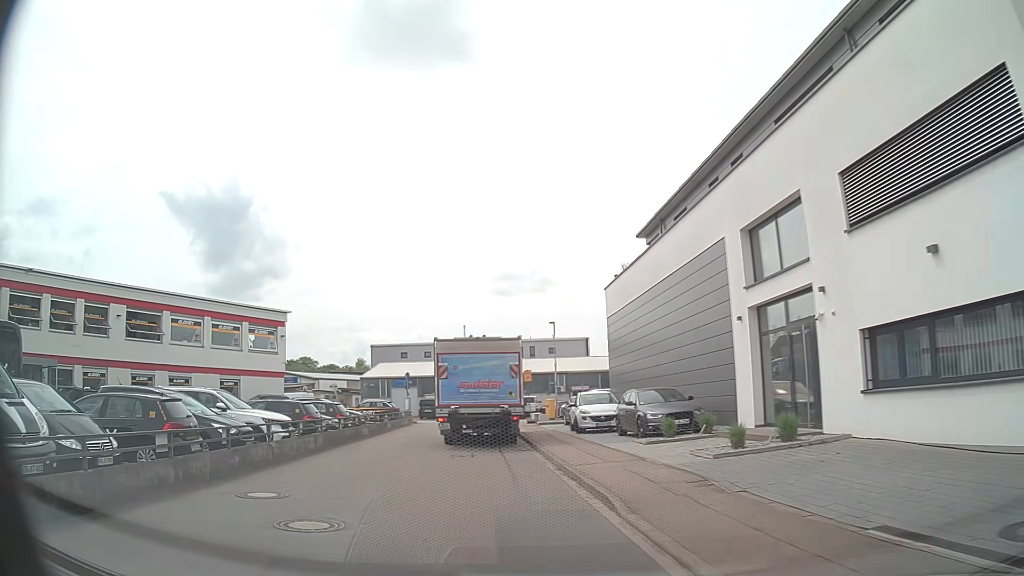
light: Day
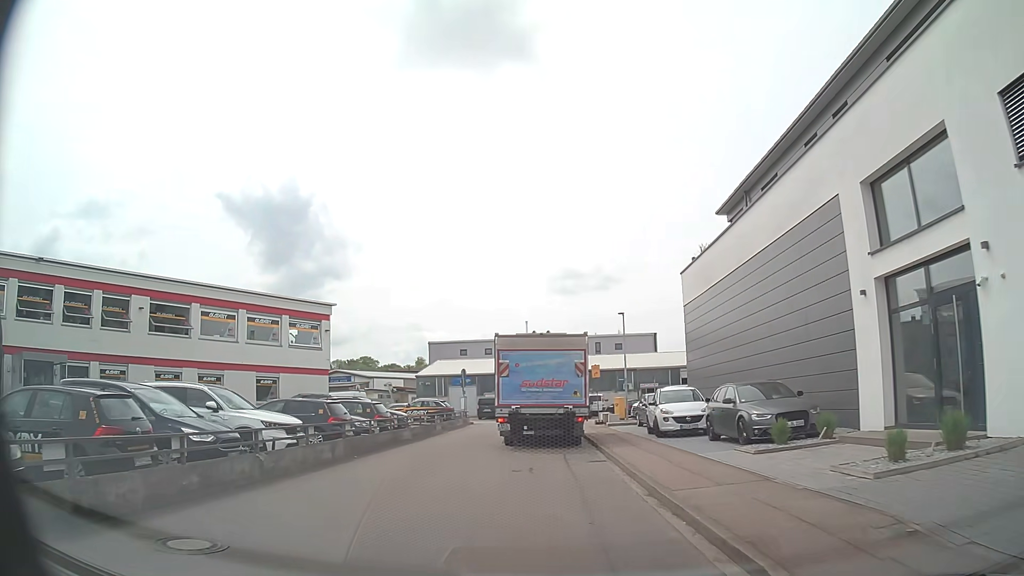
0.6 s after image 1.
(-0.2, +3.9) m; -5°
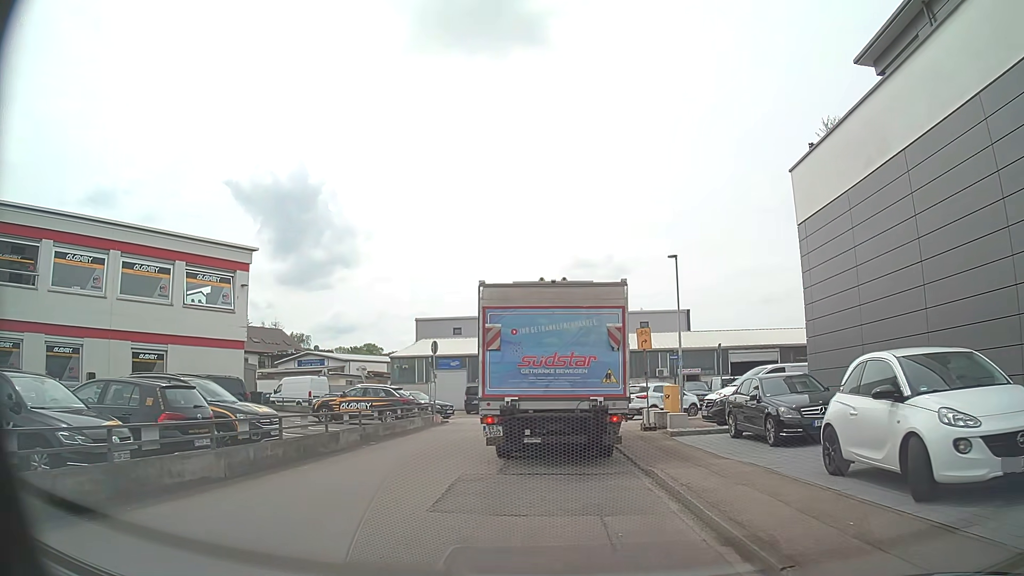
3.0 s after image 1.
(-0.1, +14.2) m; 0°
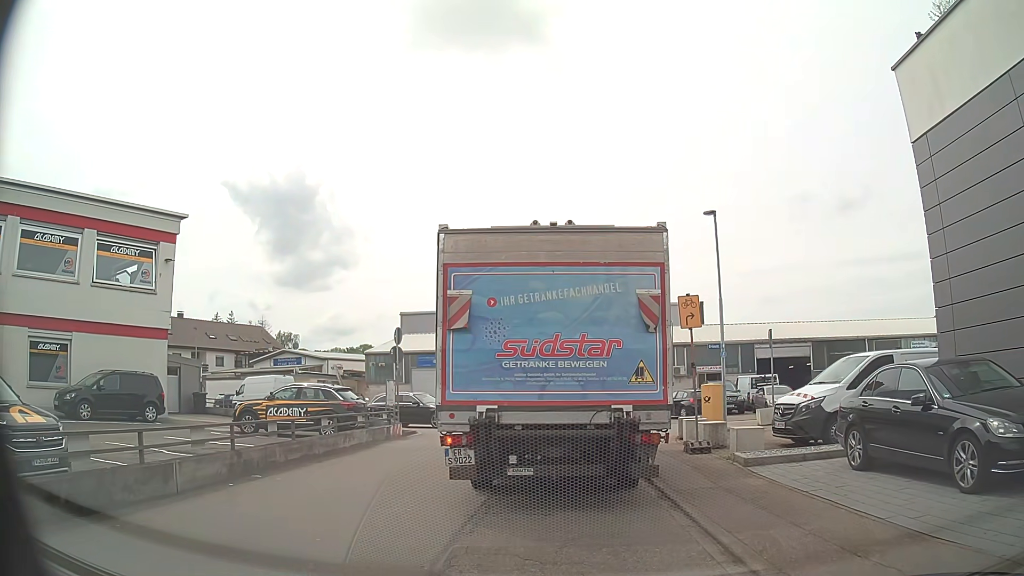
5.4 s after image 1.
(0.0, +6.5) m; -1°
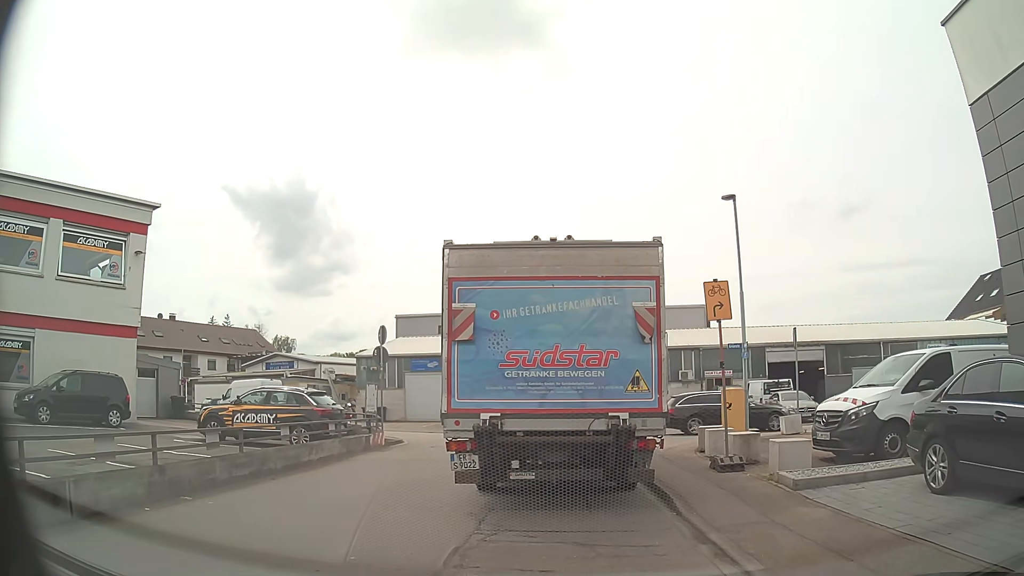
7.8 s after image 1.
(0.0, +2.2) m; 0°
